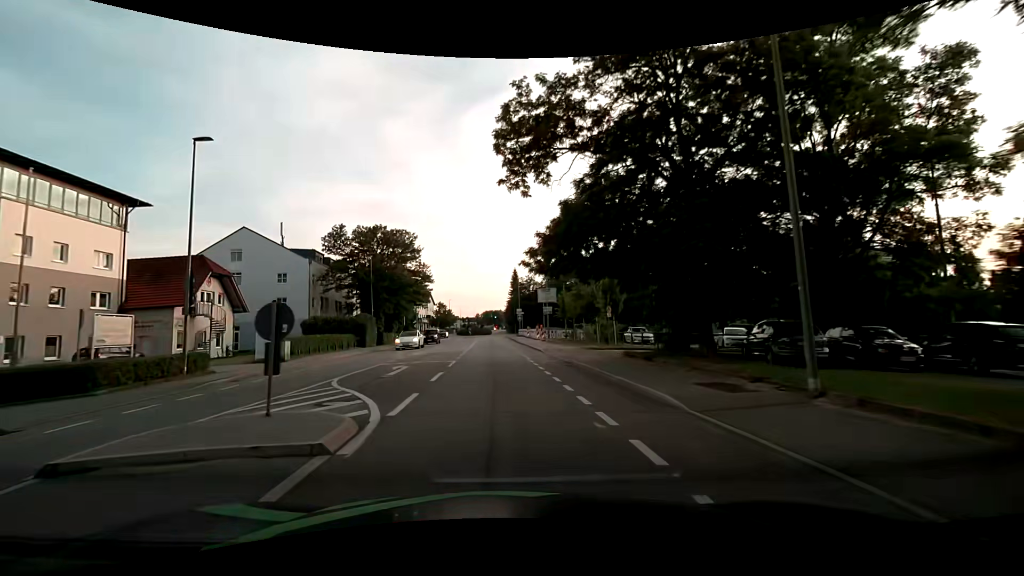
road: tertiary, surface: asphalt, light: Day
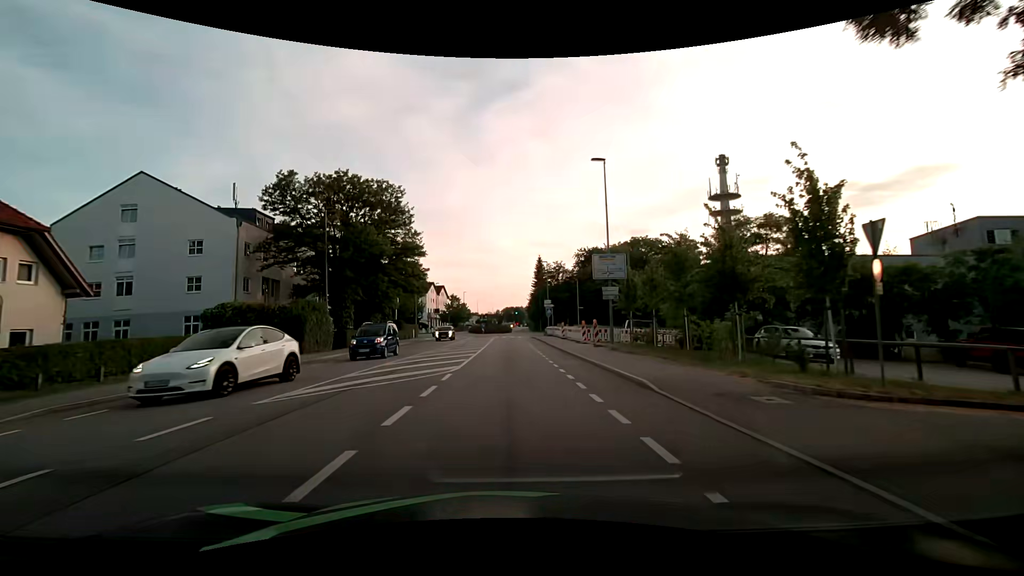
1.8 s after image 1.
(-0.7, +20.0) m; -4°
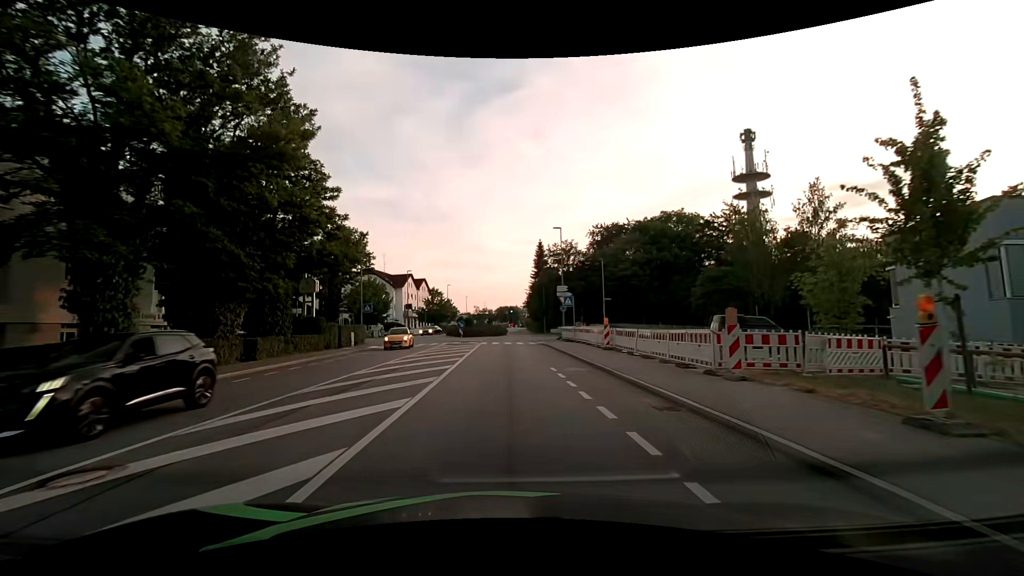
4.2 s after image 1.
(+0.3, +23.6) m; +1°
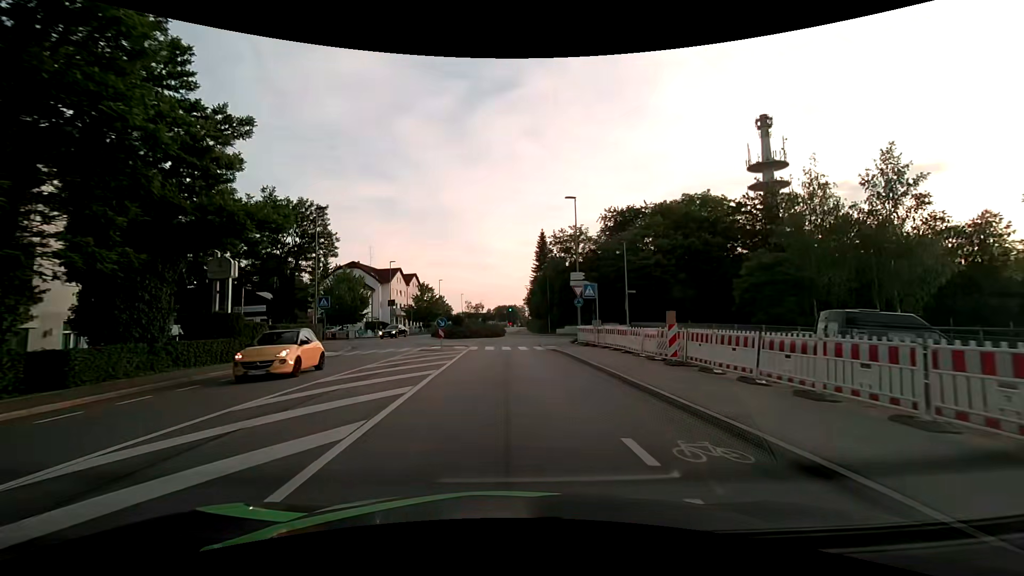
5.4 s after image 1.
(0.0, +10.5) m; 0°
(0, +10) (0, +20) (0, +30) (+1, +40) (+5, +49) (+3, +59) (-1, +68) (-1, +78) (-1, +88) (-1, +98) m
